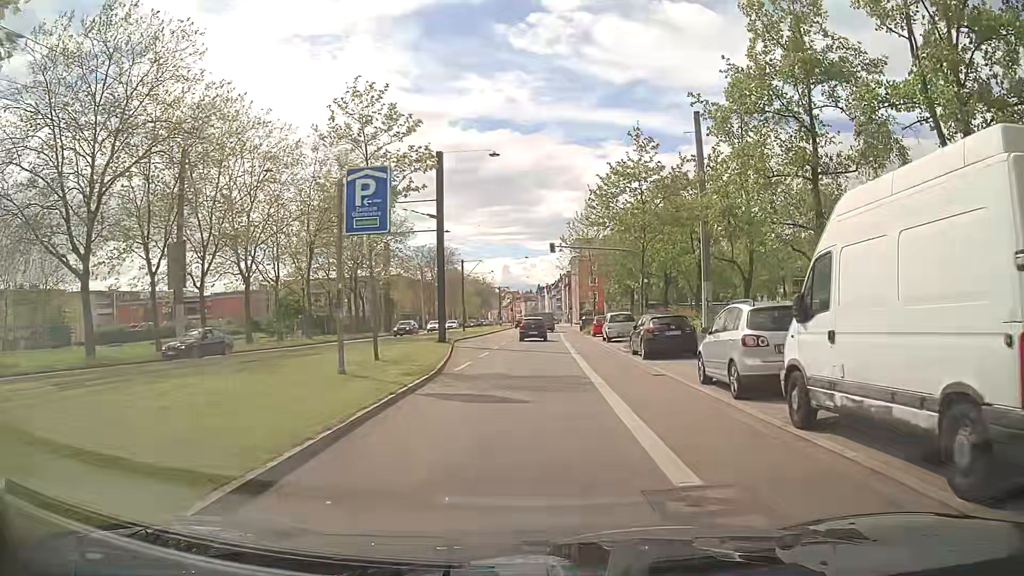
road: secondary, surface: asphalt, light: Day
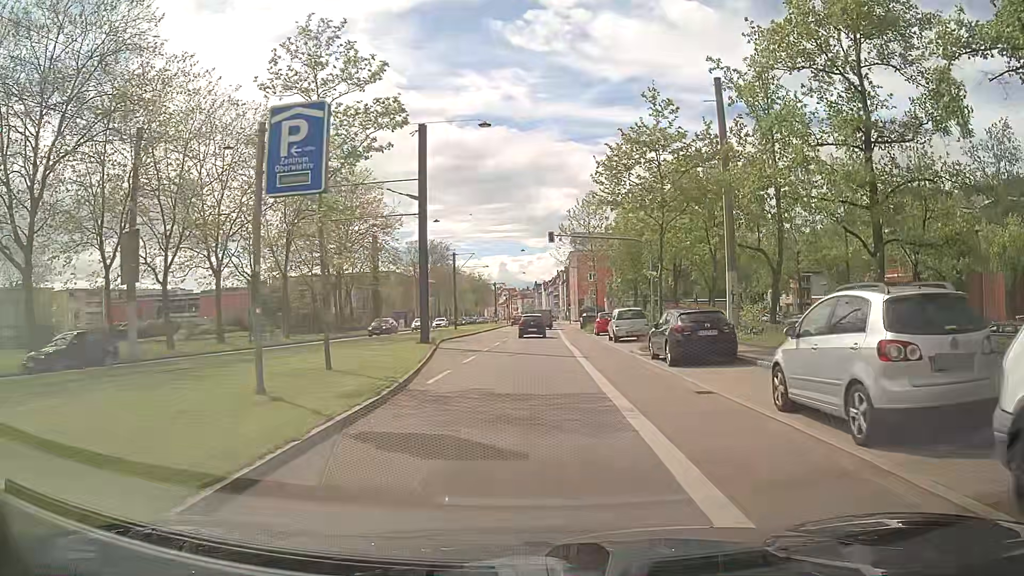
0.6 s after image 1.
(+0.1, +4.6) m; +2°
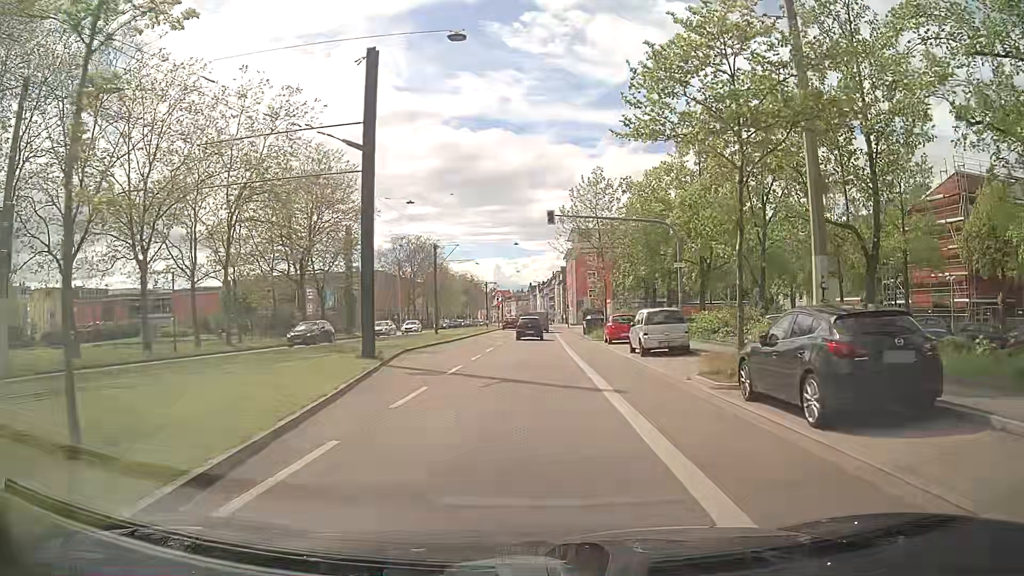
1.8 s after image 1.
(0.0, +9.4) m; +1°
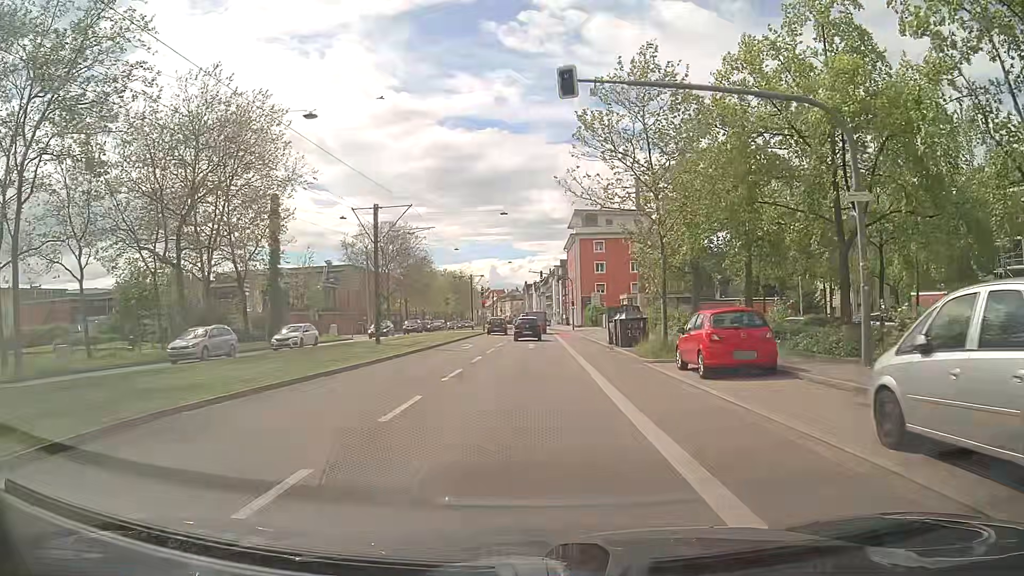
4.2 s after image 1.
(-0.1, +19.3) m; 0°
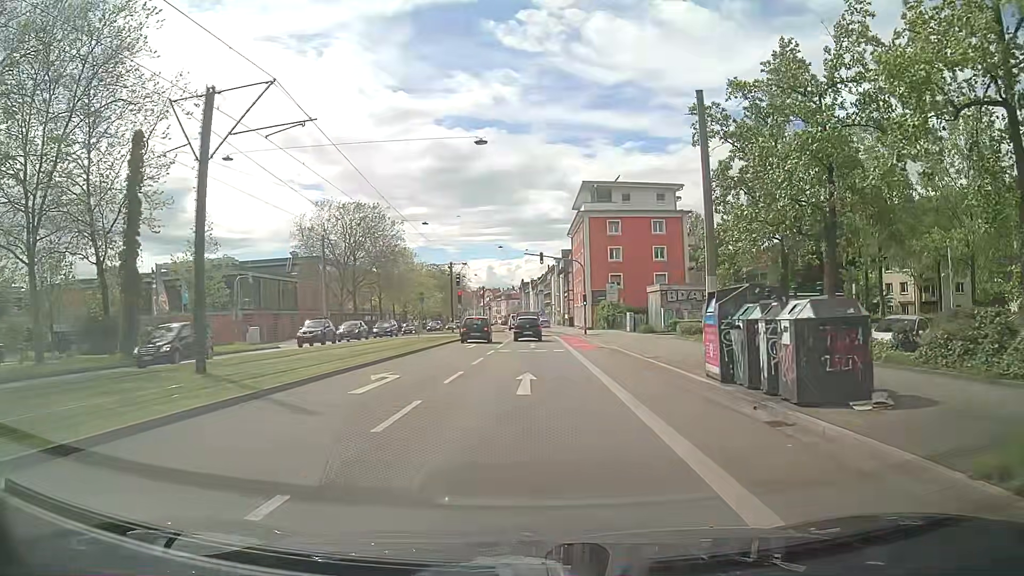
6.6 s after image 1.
(+0.1, +19.0) m; +1°
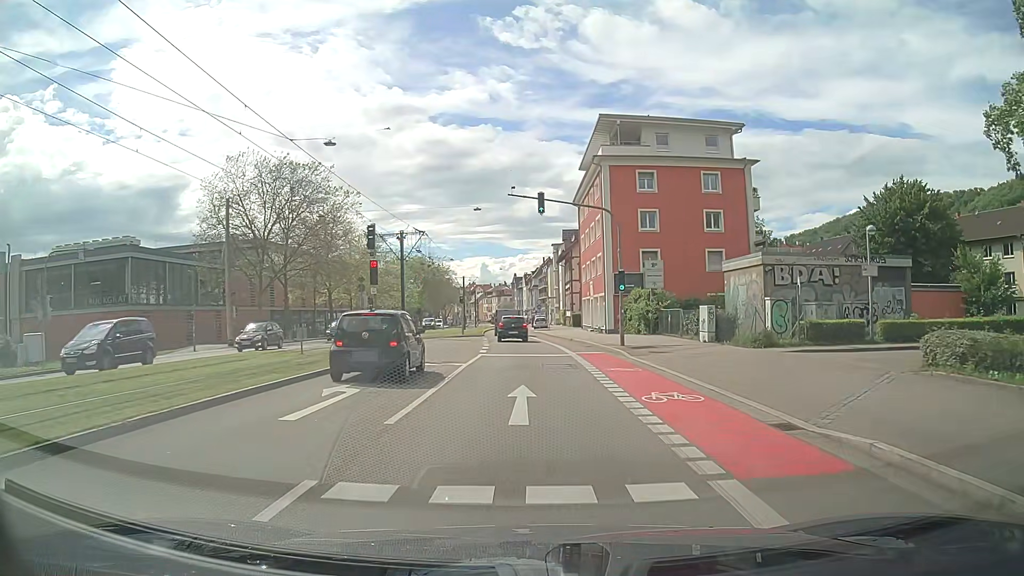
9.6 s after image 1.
(0.0, +23.5) m; 0°
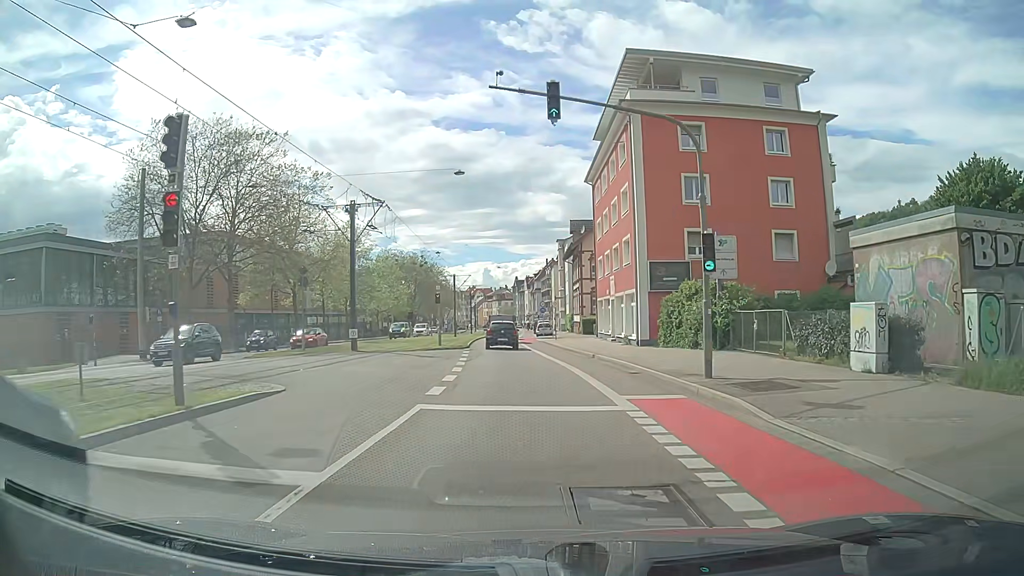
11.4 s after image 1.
(0.0, +13.2) m; 0°
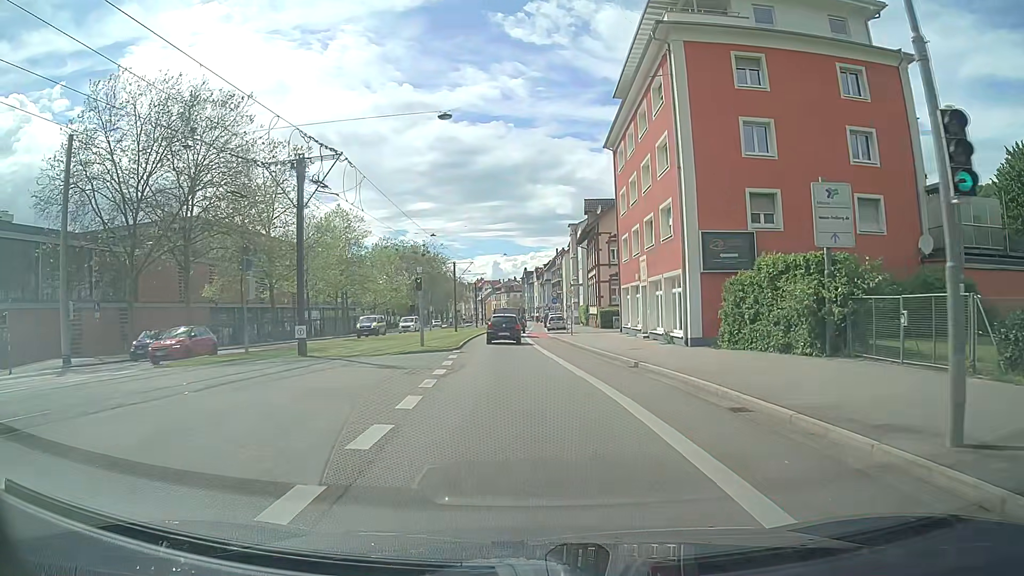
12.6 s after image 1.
(0.0, +8.8) m; -1°
(0, +10) (-1, +20) (-1, +30) (-2, +40) (-2, +50) (-2, +60) (-2, +70) (-2, +80) (-2, +90) (-2, +100) m
